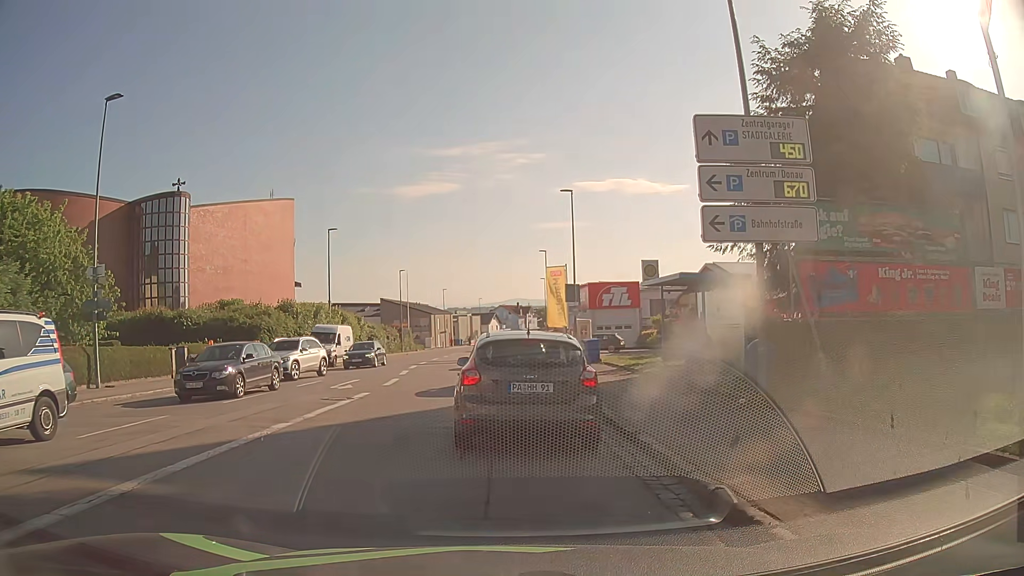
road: tertiary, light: Day
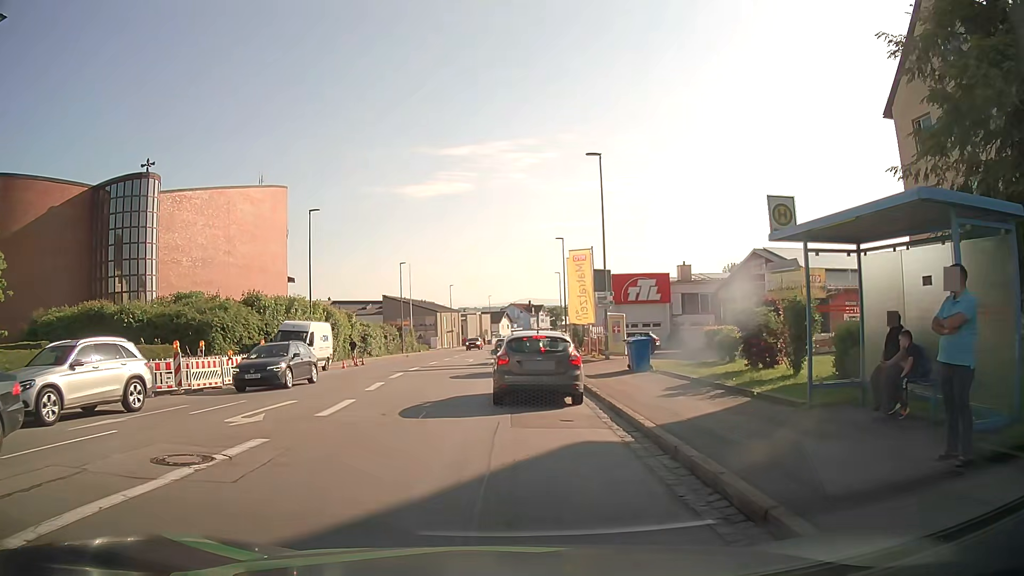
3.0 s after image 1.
(0.0, +8.6) m; 0°
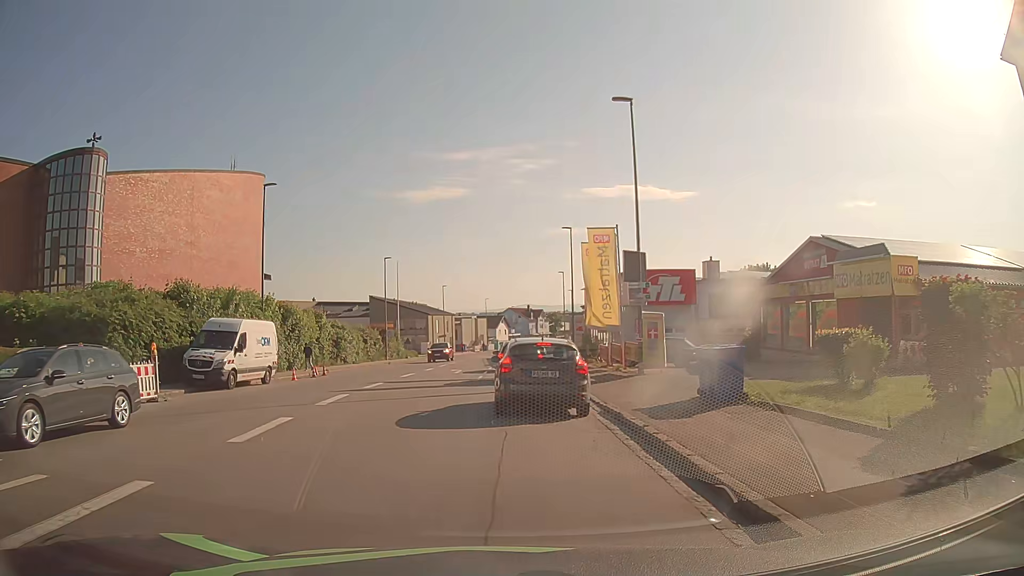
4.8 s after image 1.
(0.0, +9.1) m; 0°
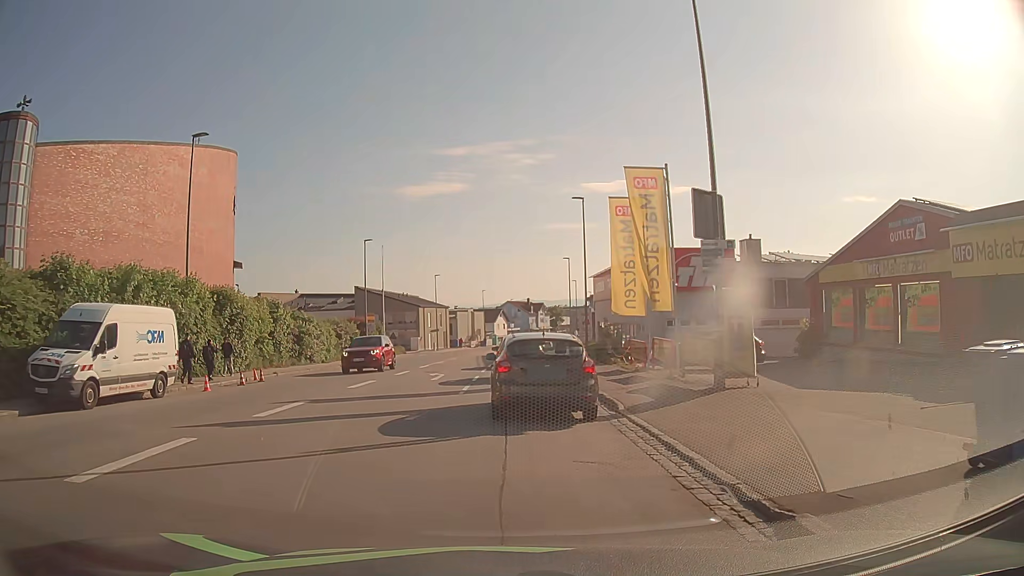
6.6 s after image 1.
(+0.1, +9.2) m; 0°
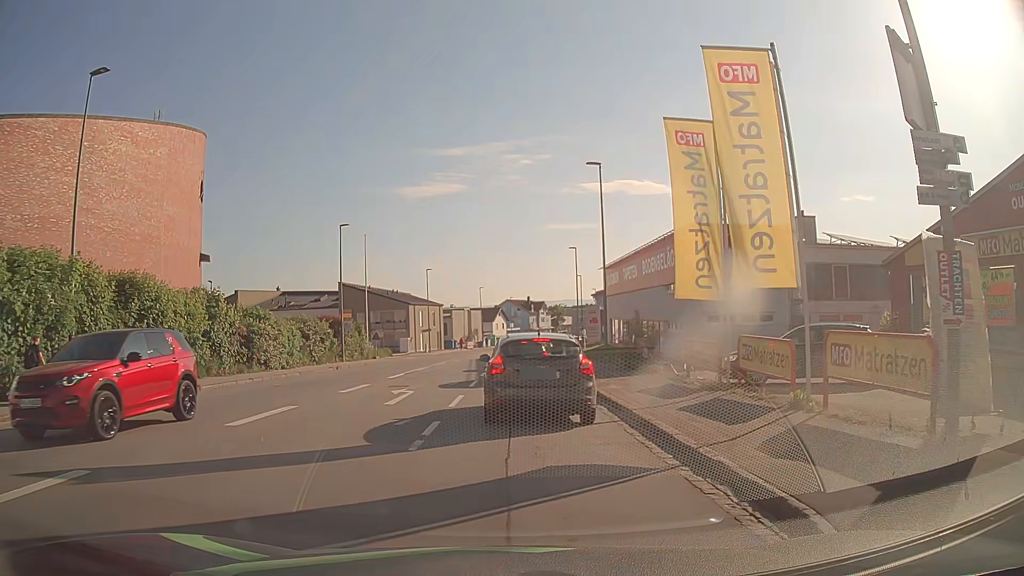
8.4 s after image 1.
(0.0, +8.5) m; 0°
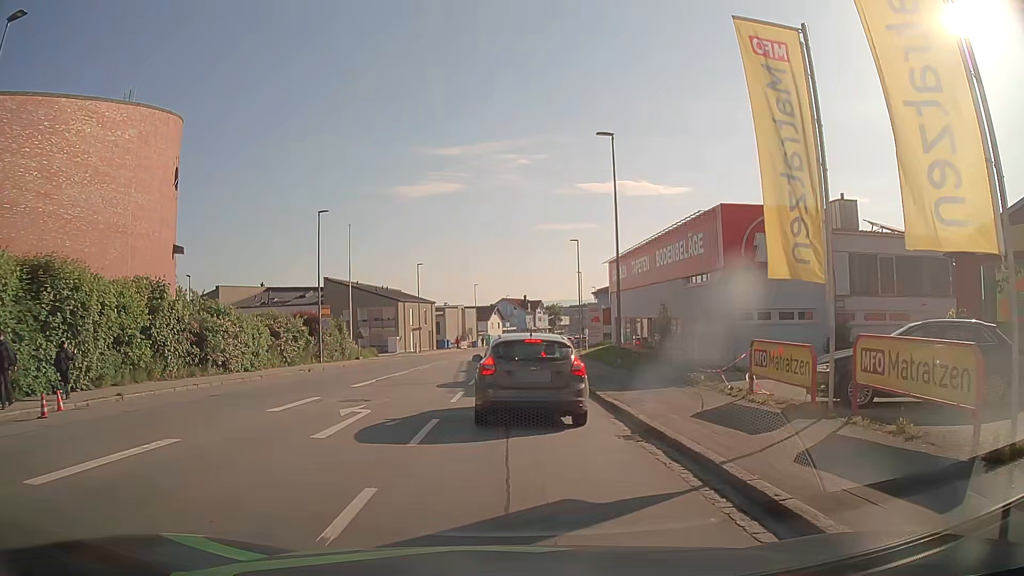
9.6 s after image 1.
(0.0, +5.1) m; 0°
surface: asphalt
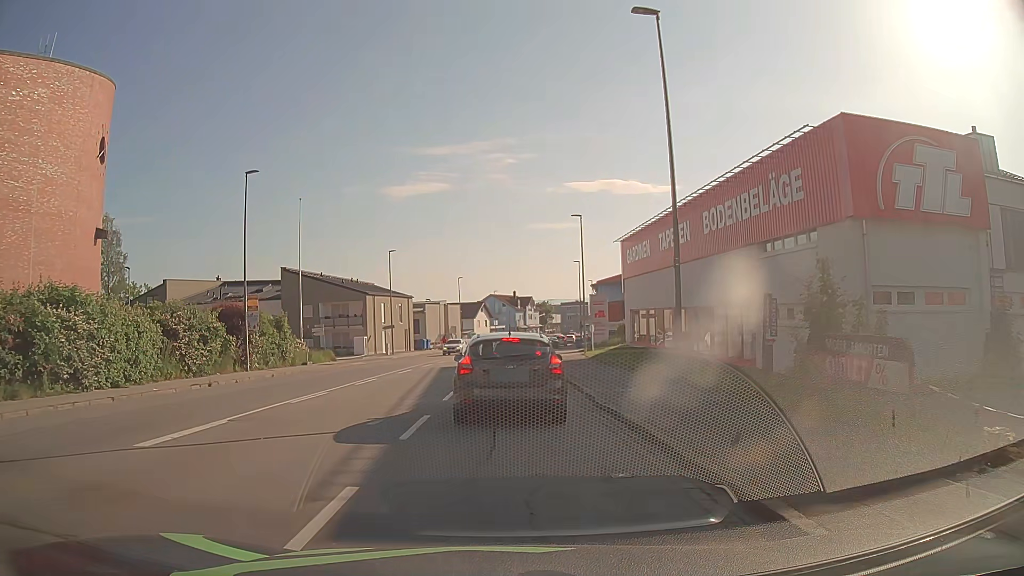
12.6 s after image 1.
(+0.2, +11.7) m; +1°
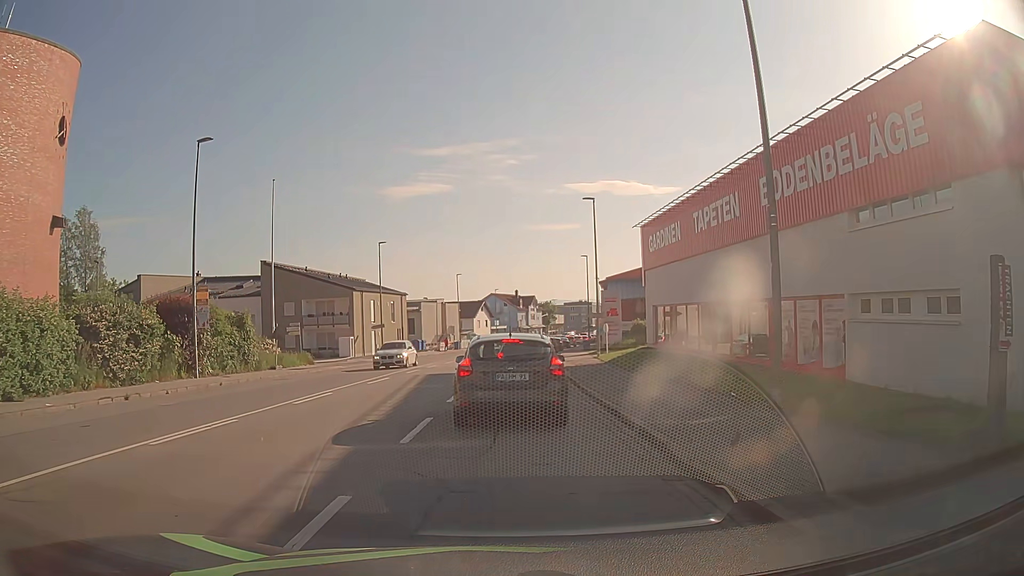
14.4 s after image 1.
(0.0, +6.3) m; +1°
